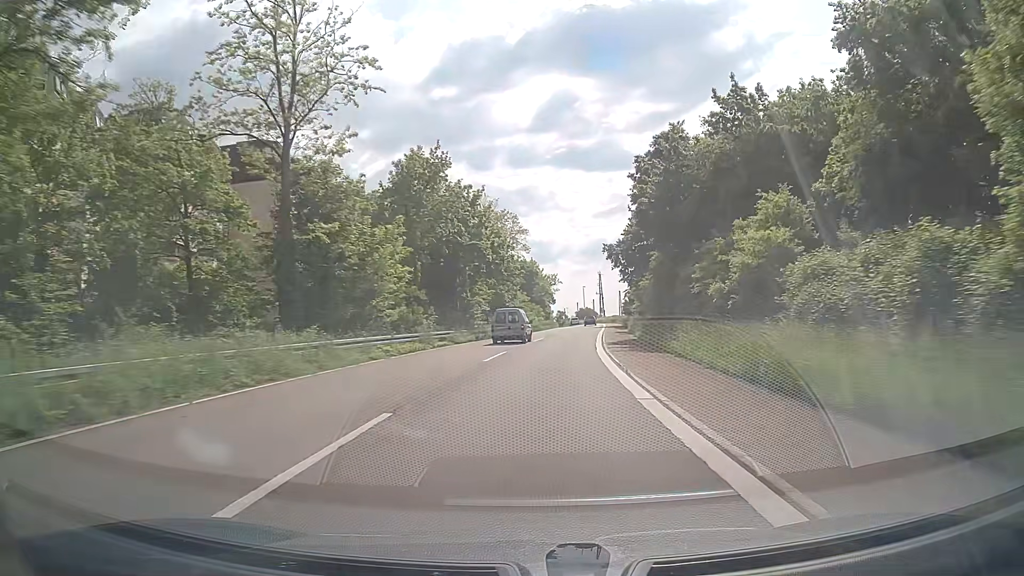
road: trunk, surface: asphalt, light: Day
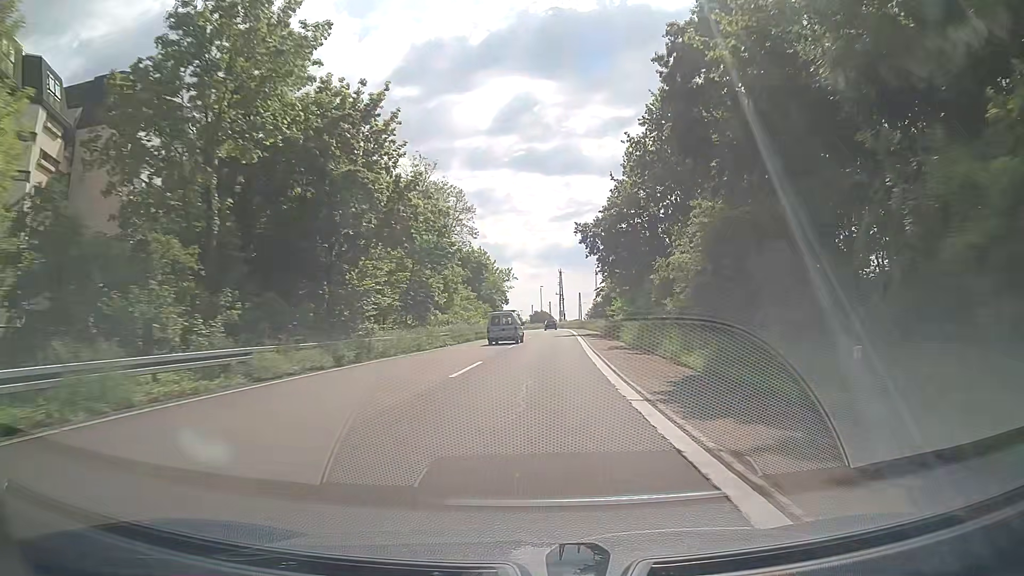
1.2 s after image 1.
(+0.9, +23.3) m; +4°
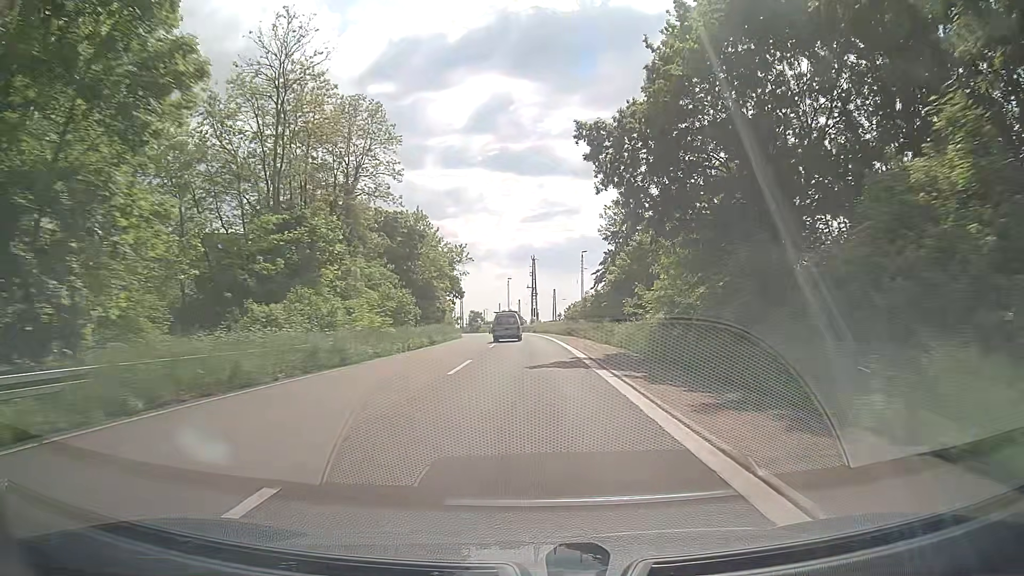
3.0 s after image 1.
(+1.0, +34.9) m; +3°
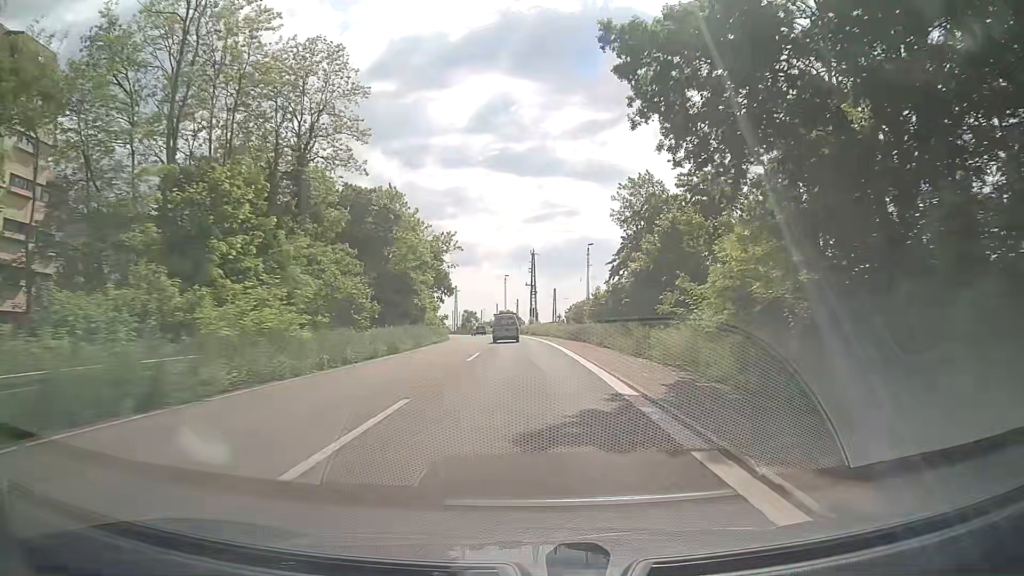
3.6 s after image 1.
(0.0, +11.6) m; 0°
(0, +10) (0, +20) (0, +30) (0, +40) (-1, +50) (-2, +60) (-3, +70) (-4, +80) (-6, +90) (-8, +99) m
